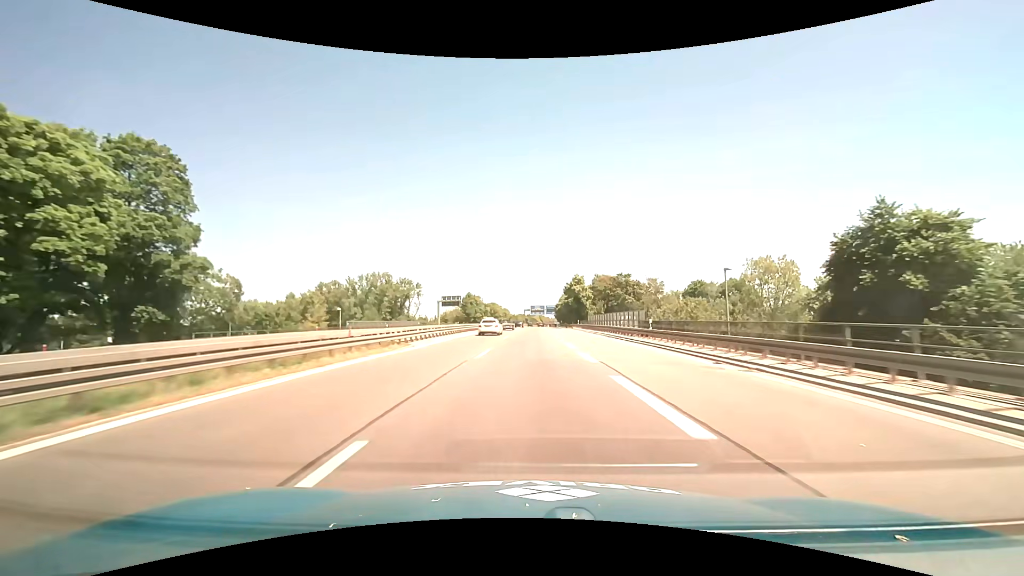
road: motorway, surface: asphalt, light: Day
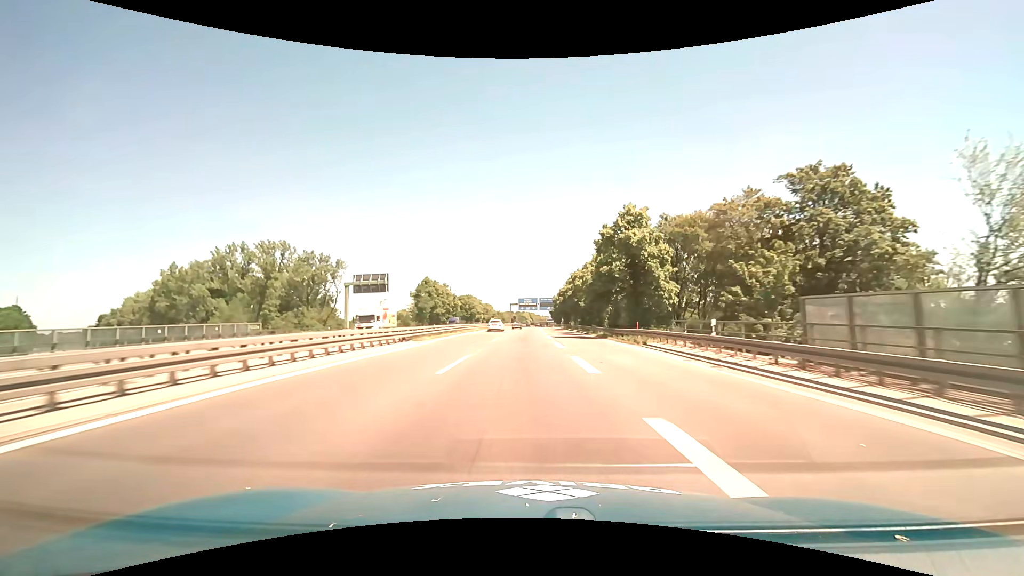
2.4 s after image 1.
(+0.7, +59.3) m; +1°
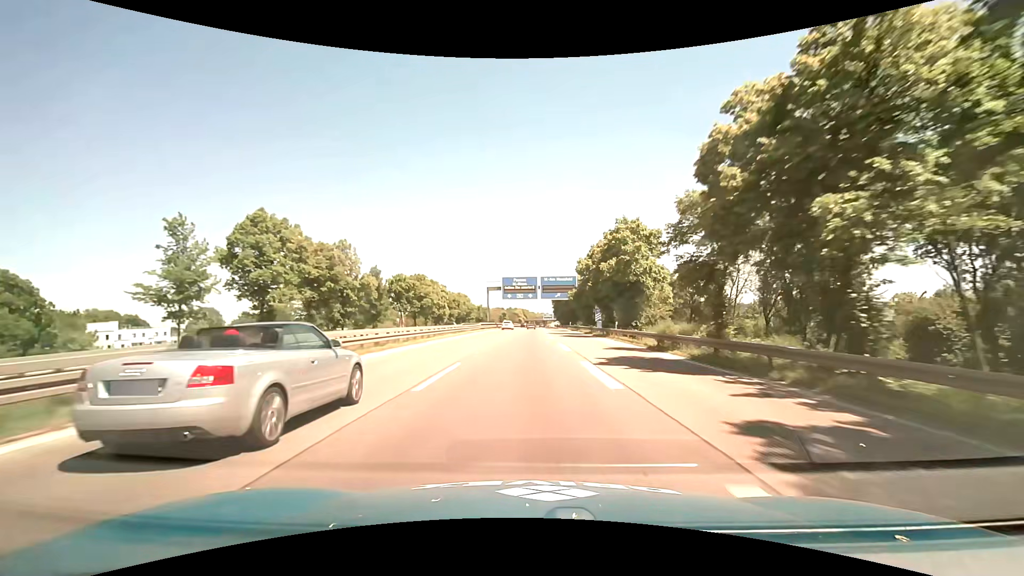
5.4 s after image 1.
(+0.2, +75.7) m; +1°
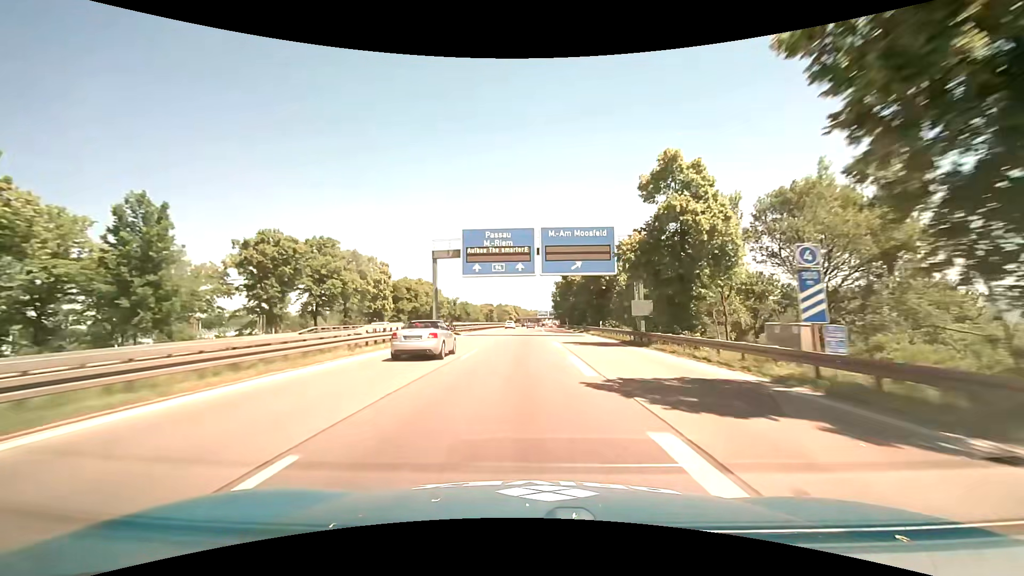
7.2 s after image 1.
(+0.4, +46.5) m; +1°
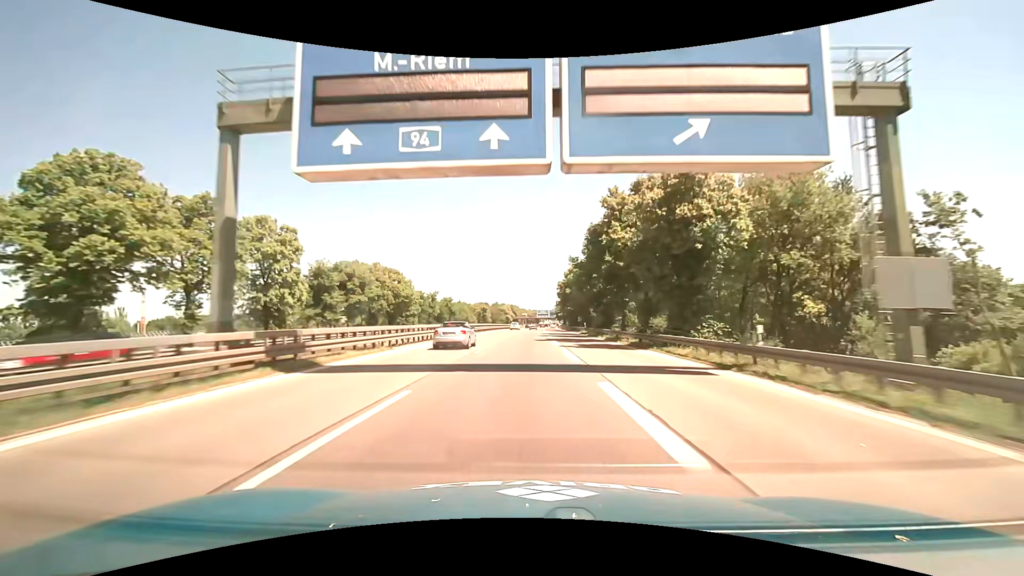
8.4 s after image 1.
(0.0, +31.5) m; 0°
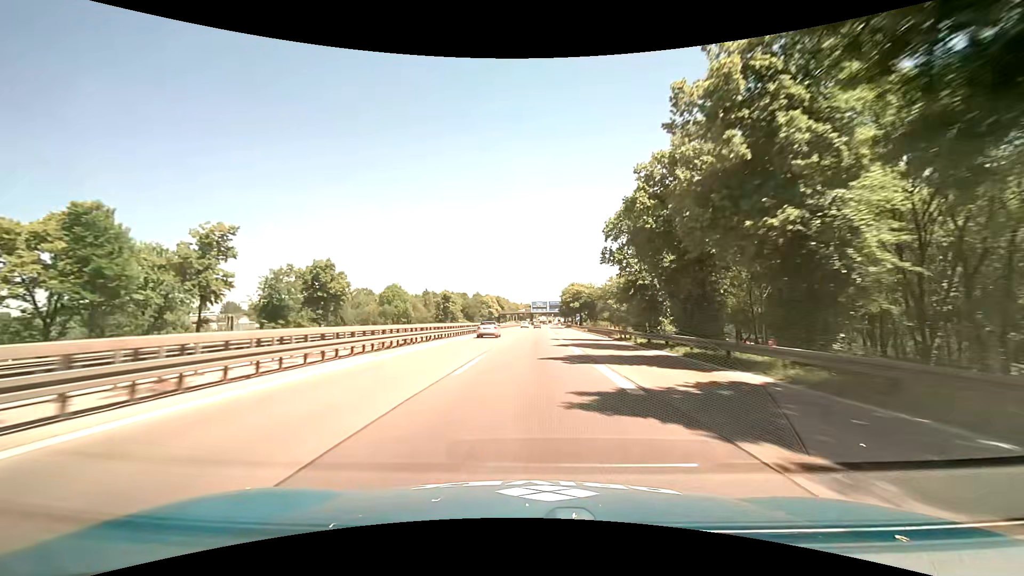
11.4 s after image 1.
(+0.6, +80.7) m; +1°
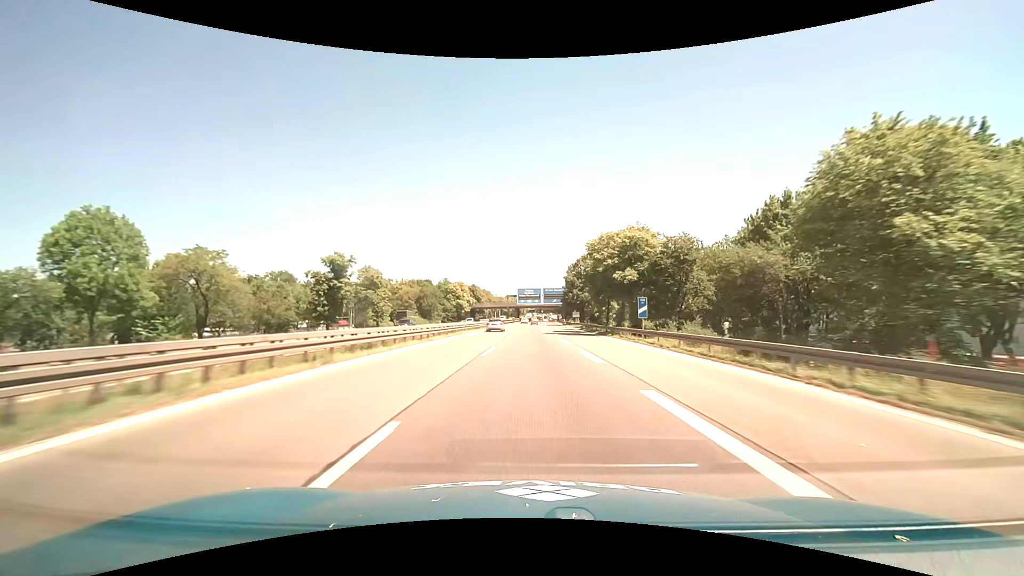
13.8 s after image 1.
(+0.9, +66.6) m; +1°
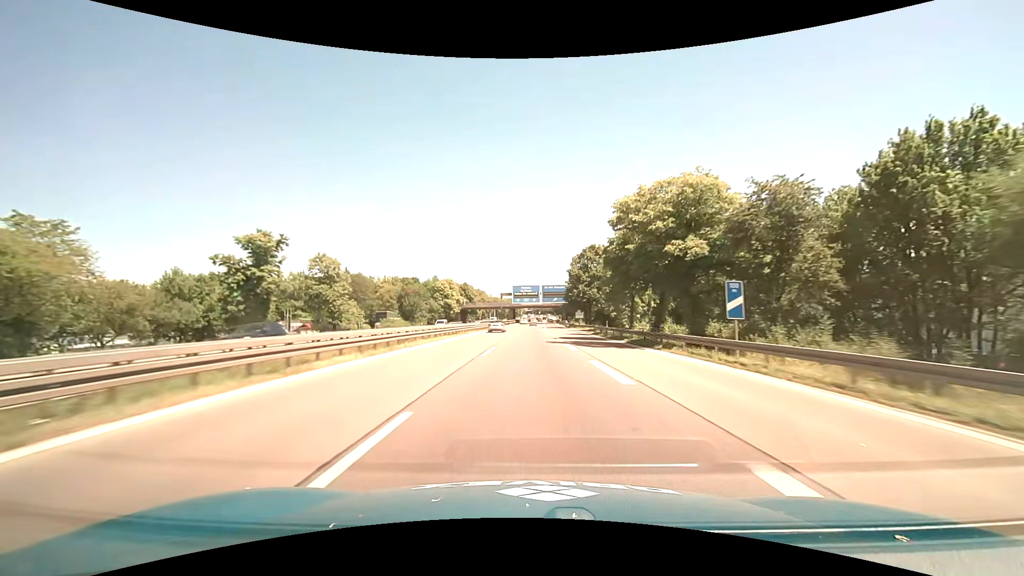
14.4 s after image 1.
(+0.1, +17.0) m; 0°
(0, +10) (0, +20) (0, +30) (0, +40) (+1, +50) (+1, +60) (+1, +70) (+1, +80) (+1, +90) (+1, +100) m
